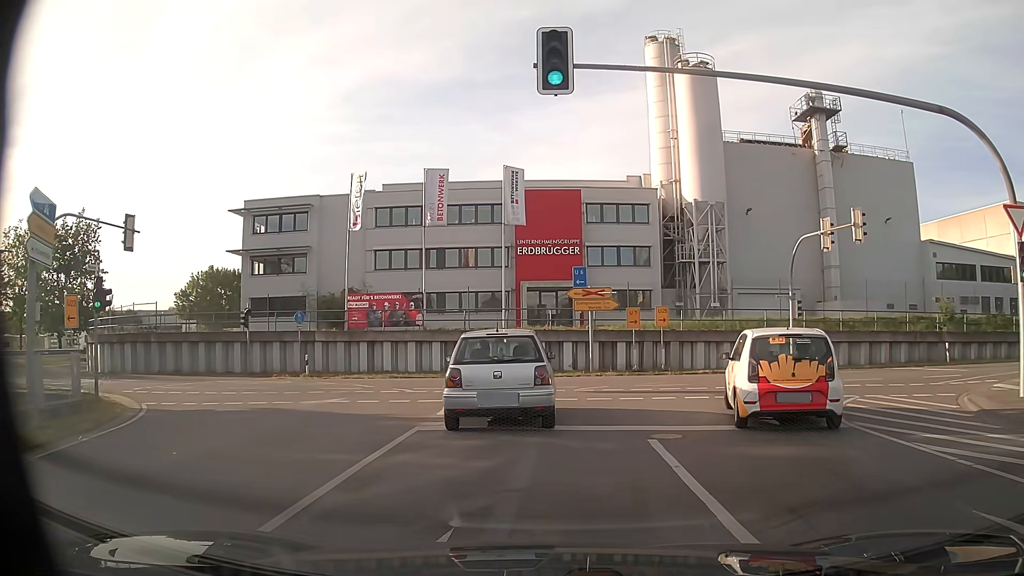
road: secondary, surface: asphalt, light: Day
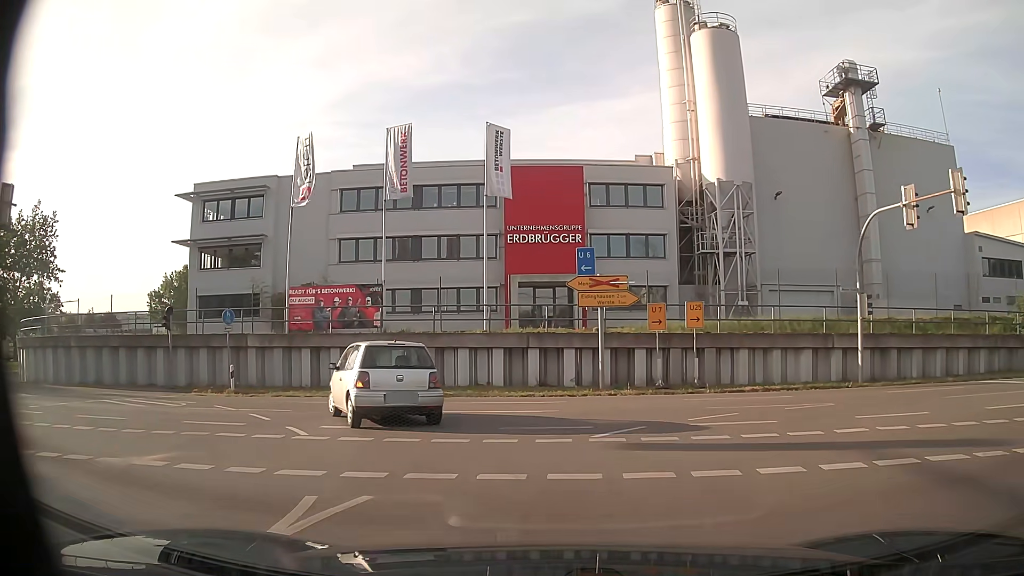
(+0.2, +8.1) m; +2°
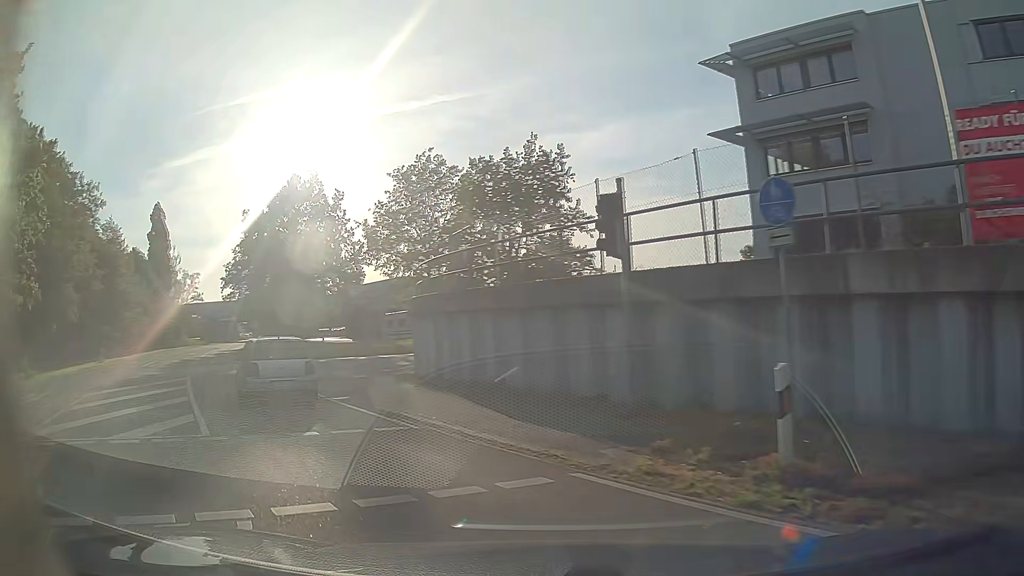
(-6.6, +17.8) m; -54°
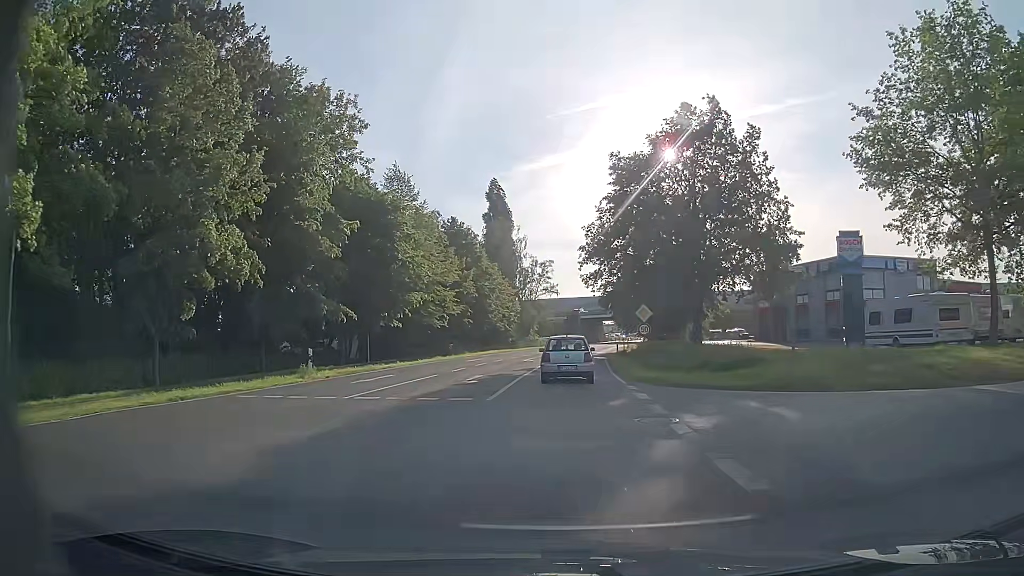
(-10.9, +22.9) m; -31°
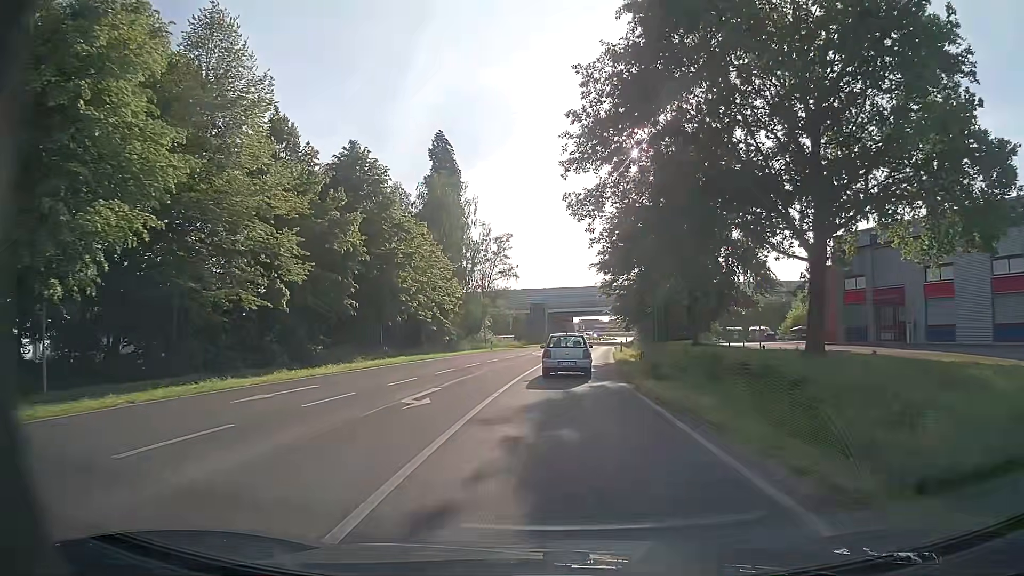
(+0.7, +28.4) m; +3°
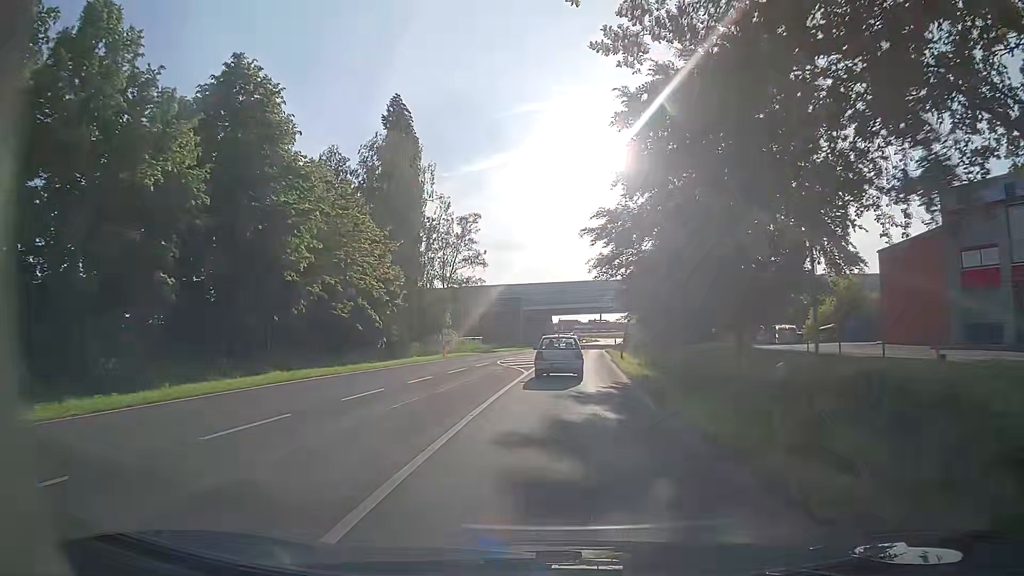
(+0.3, +15.8) m; +2°
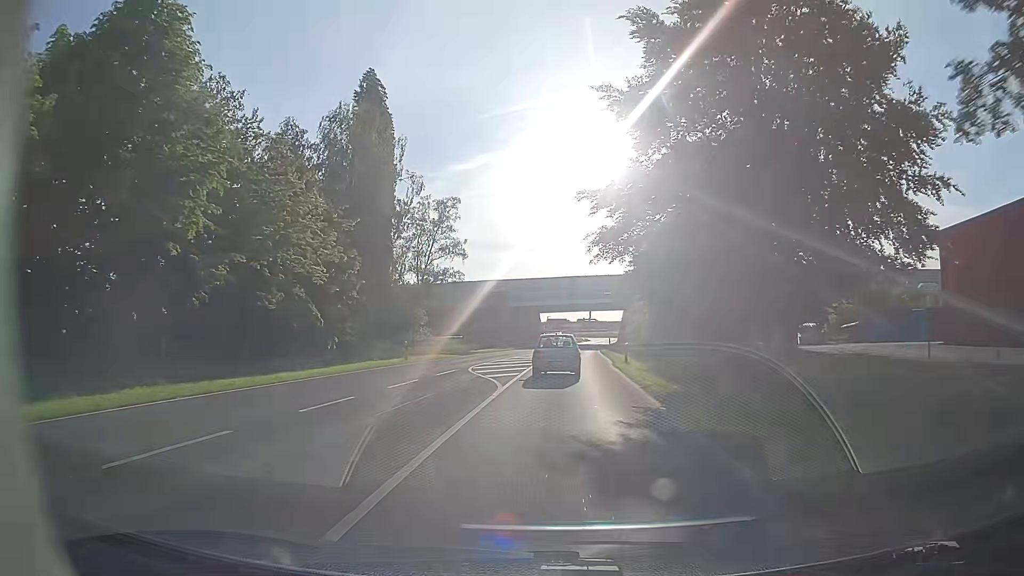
(0.0, +8.2) m; +1°
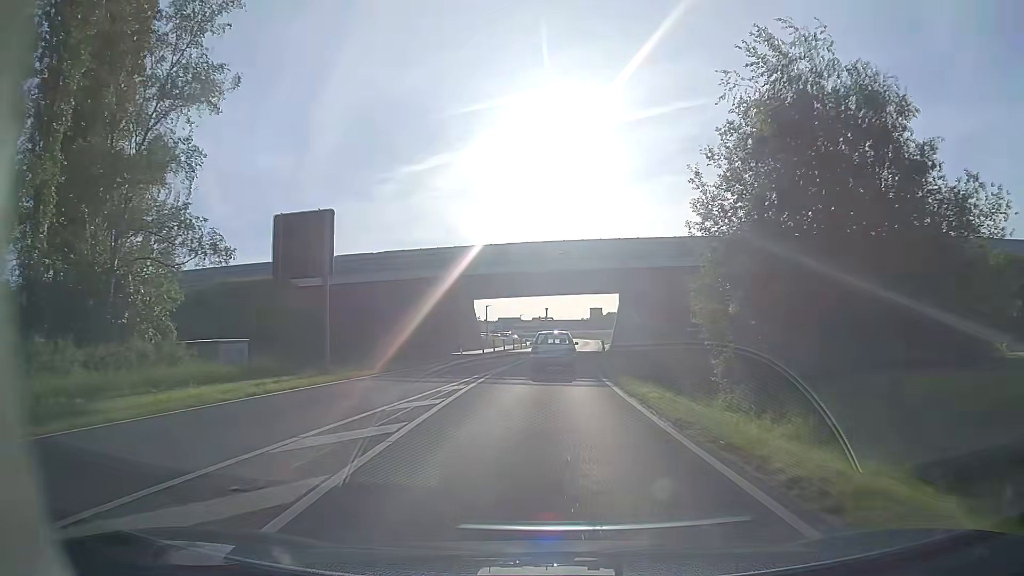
(+1.2, +43.3) m; +4°
(0, +10) (0, +20) (+1, +30) (+1, +40) (+2, +50) (+3, +60) (+3, +70) (+4, +80) (+4, +90) (+5, +100) m
